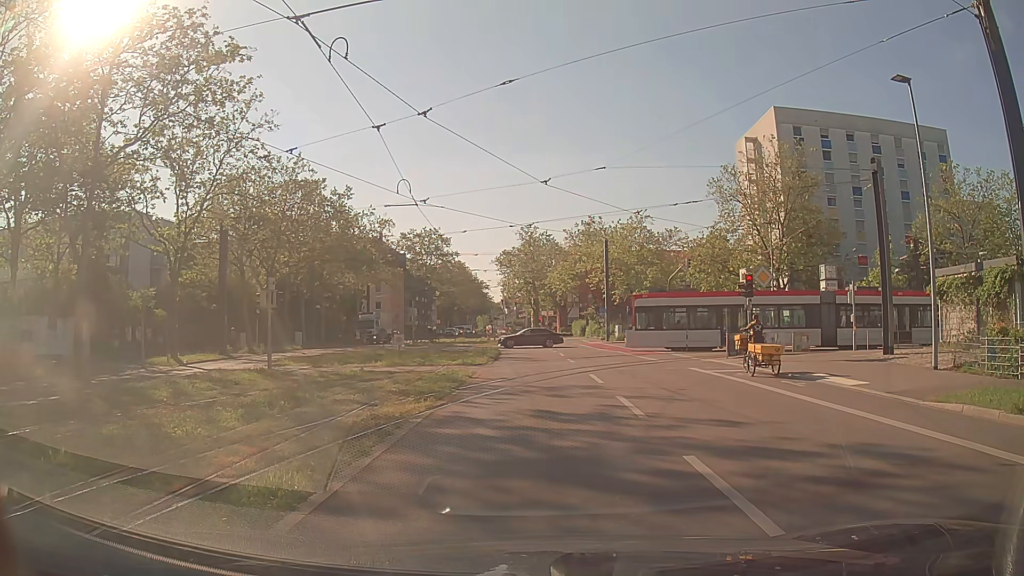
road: secondary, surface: asphalt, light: Day
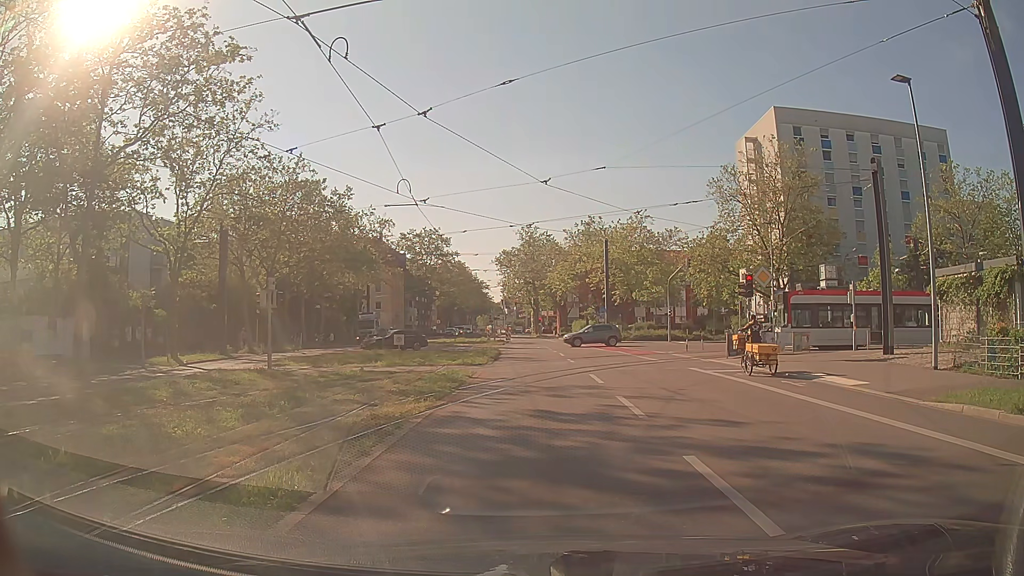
(0.0, 0.0) m; 0°
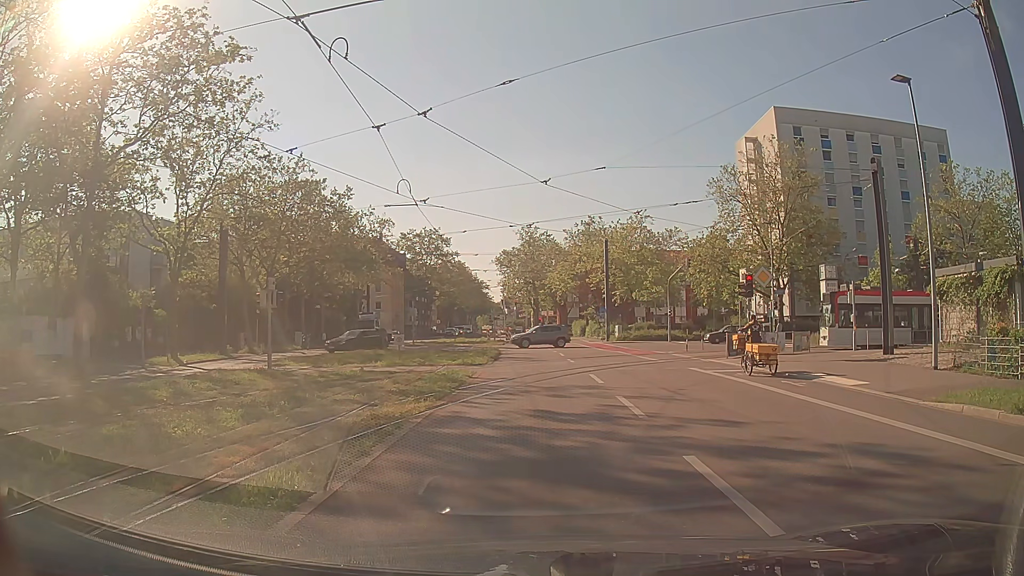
(0.0, 0.0) m; 0°
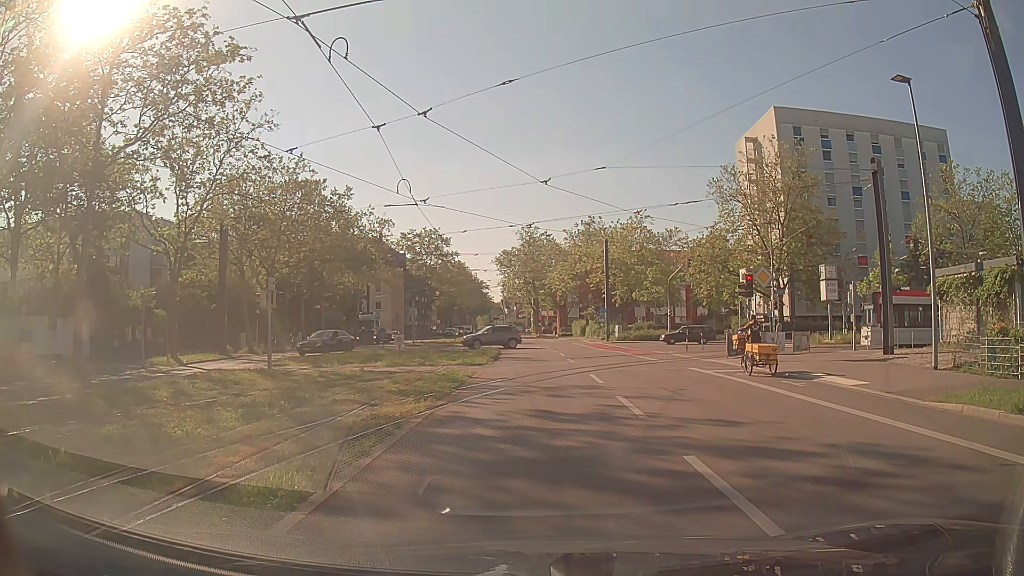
(0.0, 0.0) m; 0°
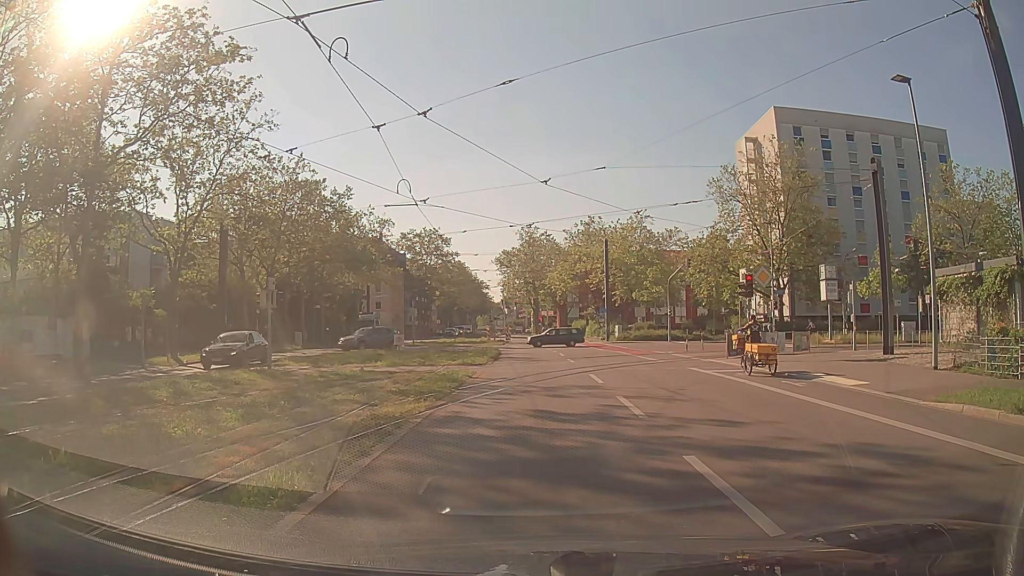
(0.0, 0.0) m; 0°
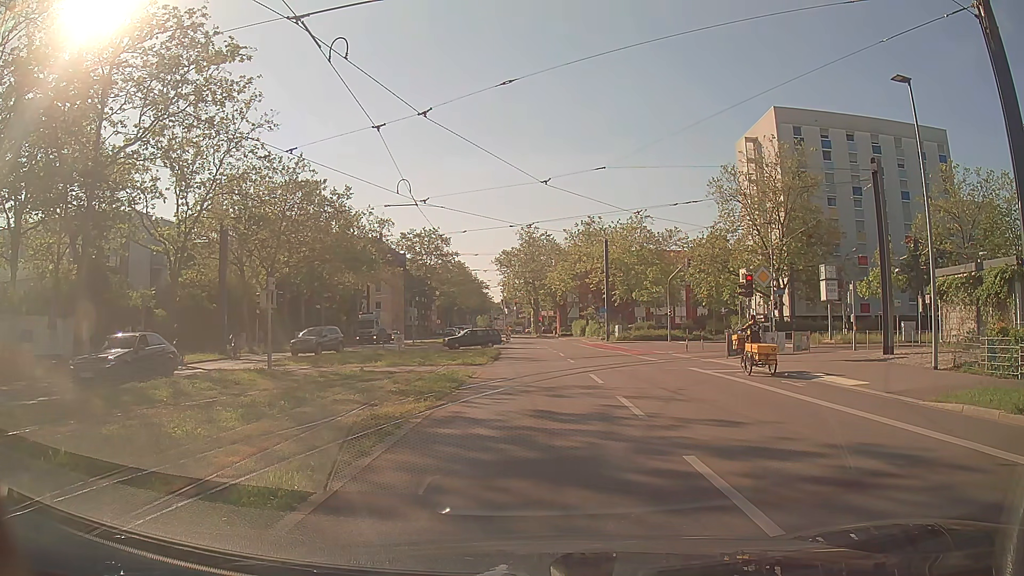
(0.0, 0.0) m; 0°
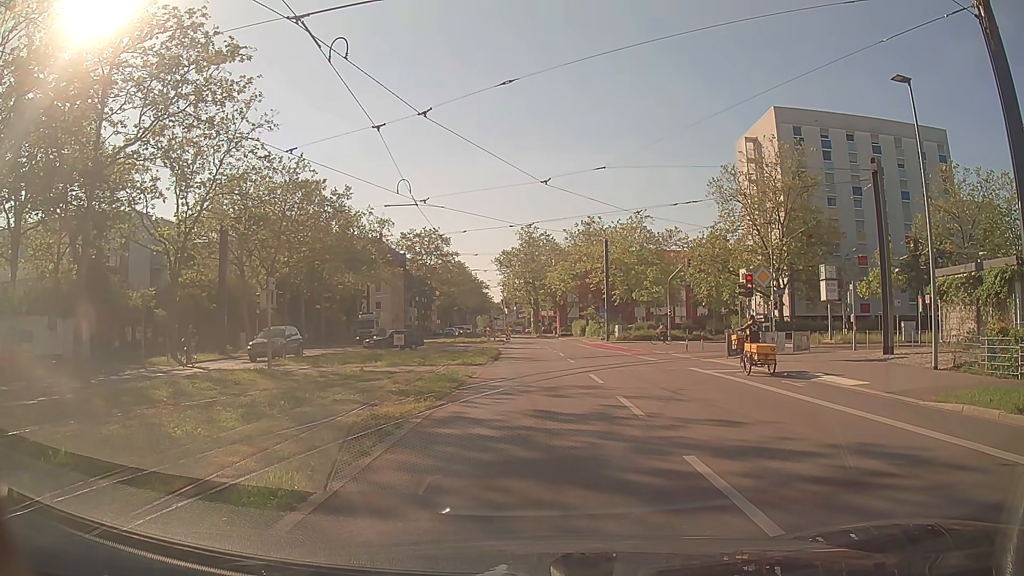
(0.0, 0.0) m; 0°
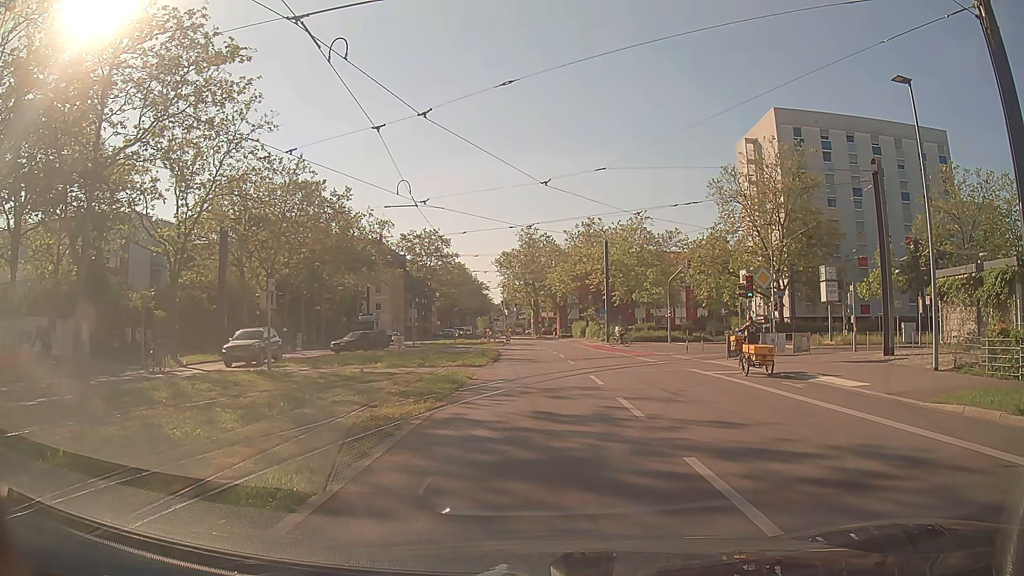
(0.0, 0.0) m; 0°
